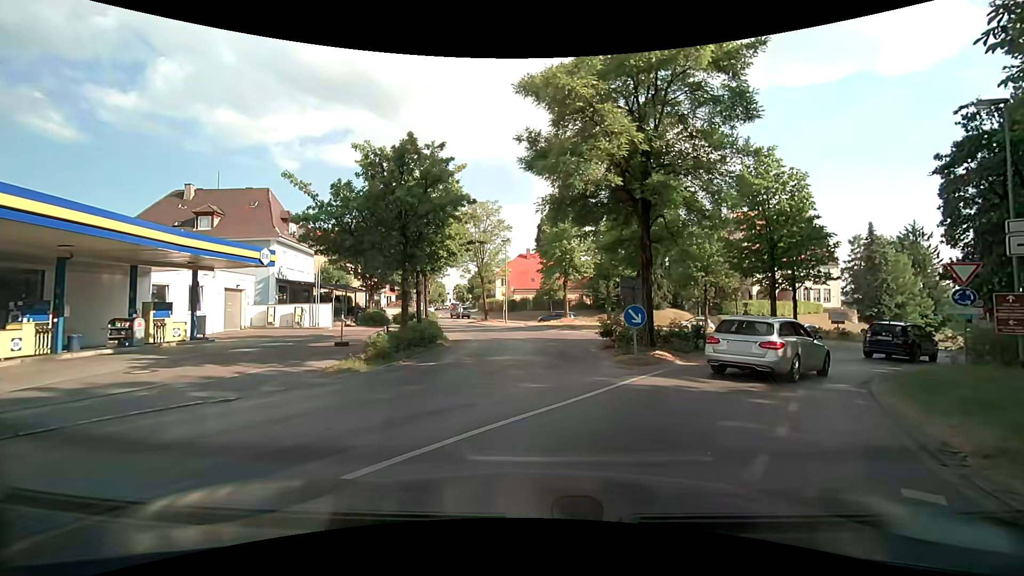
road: secondary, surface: asphalt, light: Day
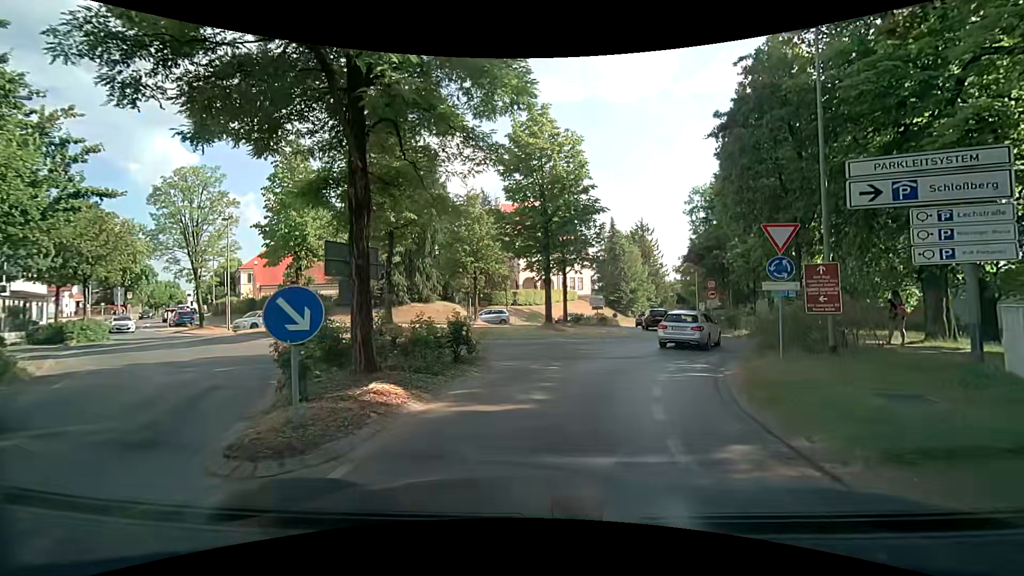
(+1.9, +8.0) m; +26°
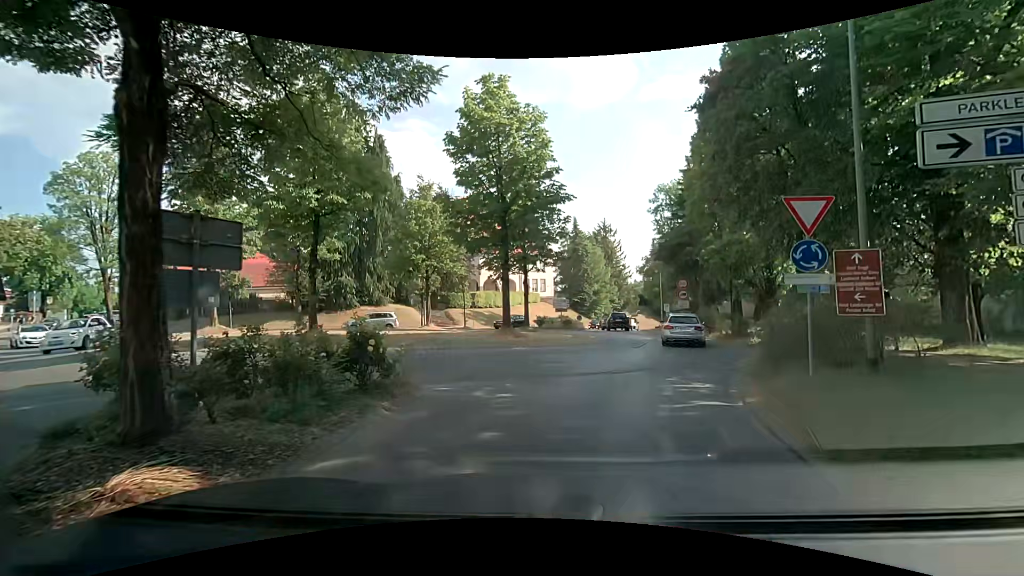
(+0.1, +3.6) m; +4°
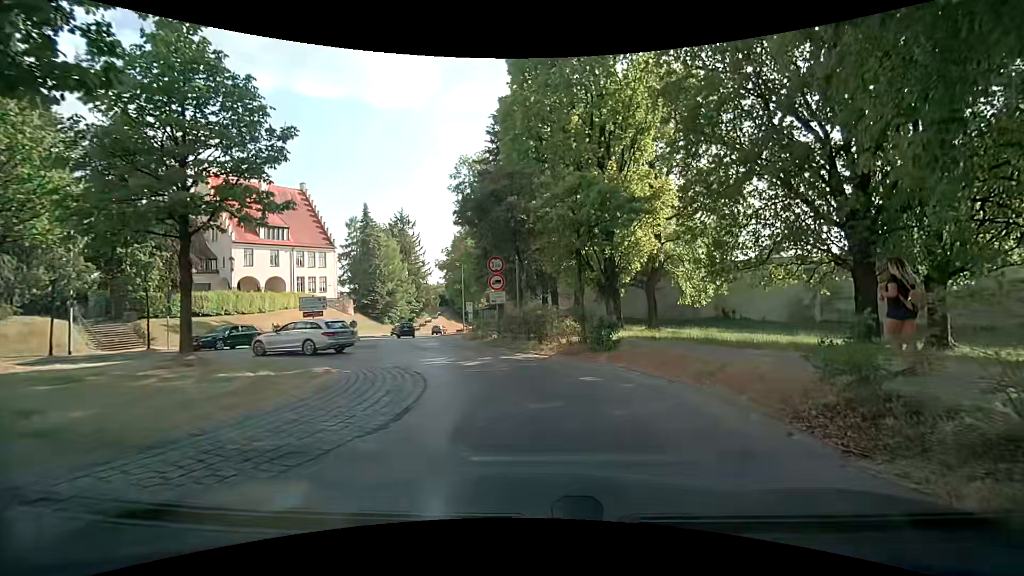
(+2.3, +14.5) m; +20°
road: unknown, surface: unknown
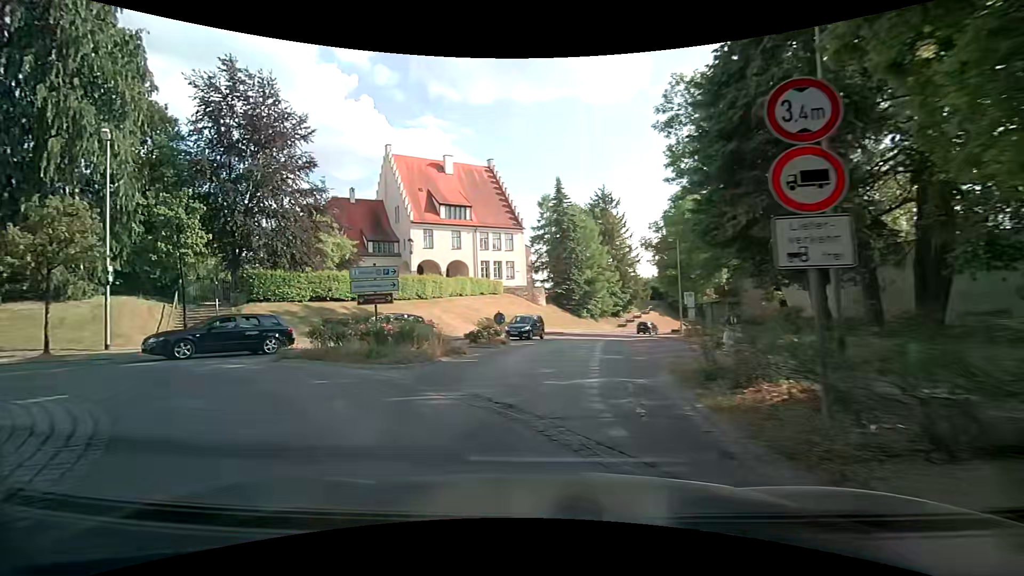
(-1.0, +15.8) m; -21°
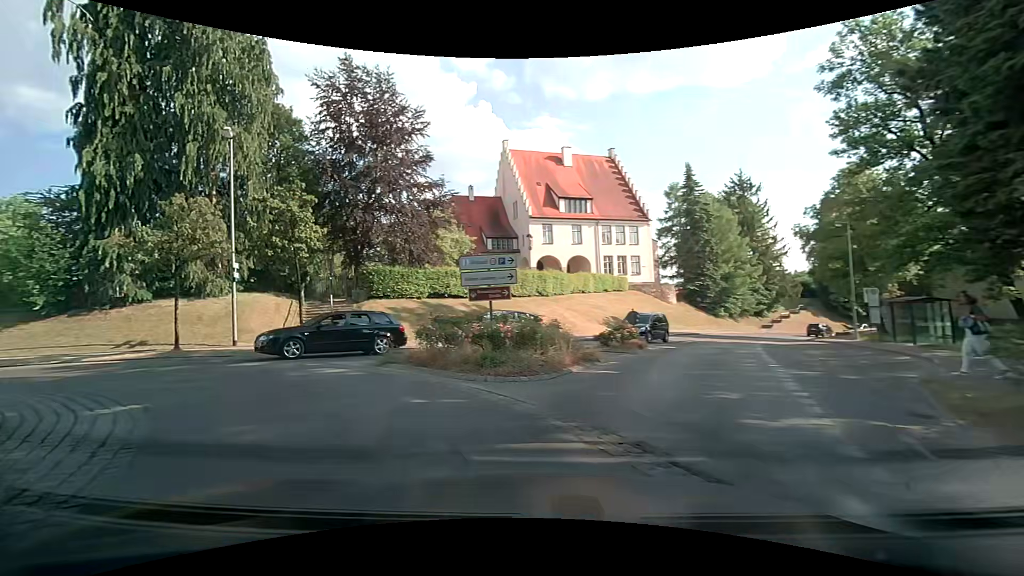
(-0.4, +2.9) m; -15°
(-4, +9) (-12, +14) (-22, +15) (-32, +18) (-40, +23) (-46, +31) (-50, +40) (-54, +50) (-58, +59) (-62, +68) m
